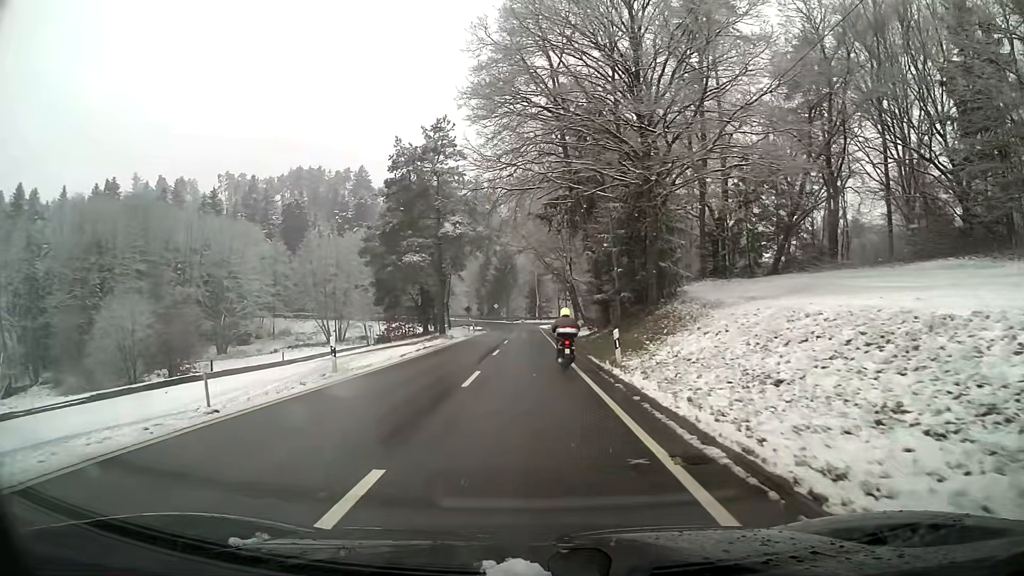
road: tertiary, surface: asphalt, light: Day
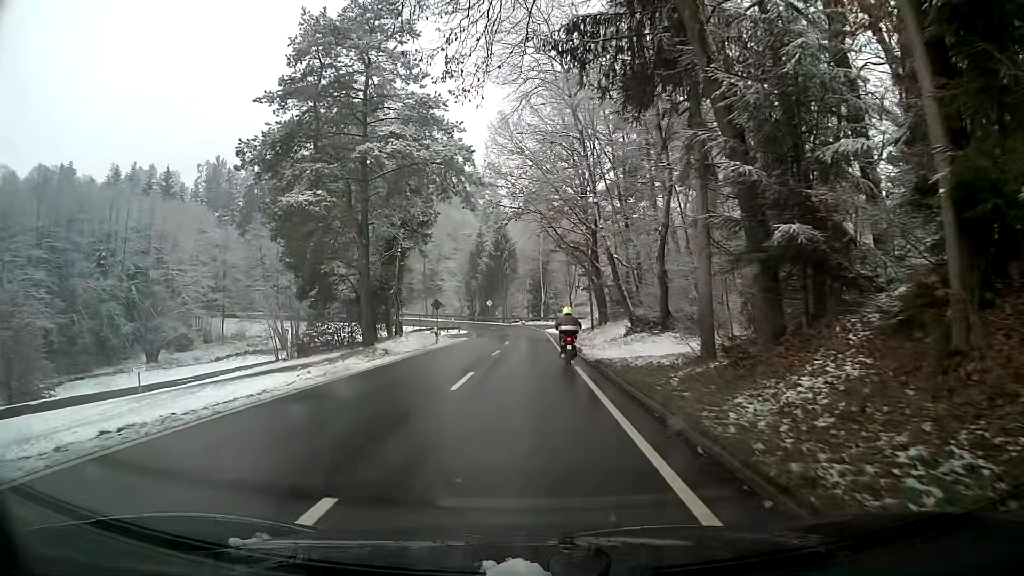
(-0.1, +25.1) m; -1°
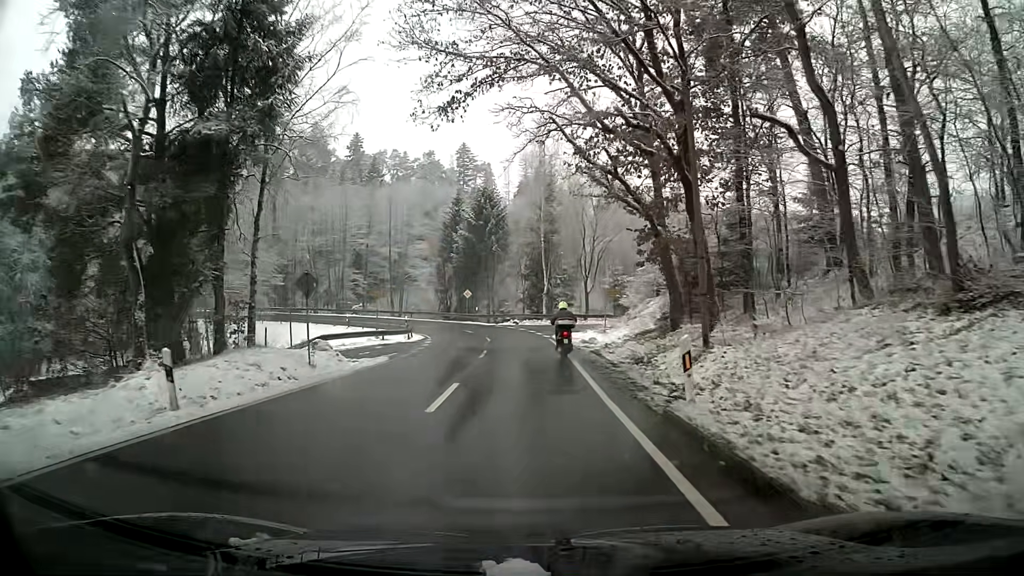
(+0.1, +27.1) m; 0°
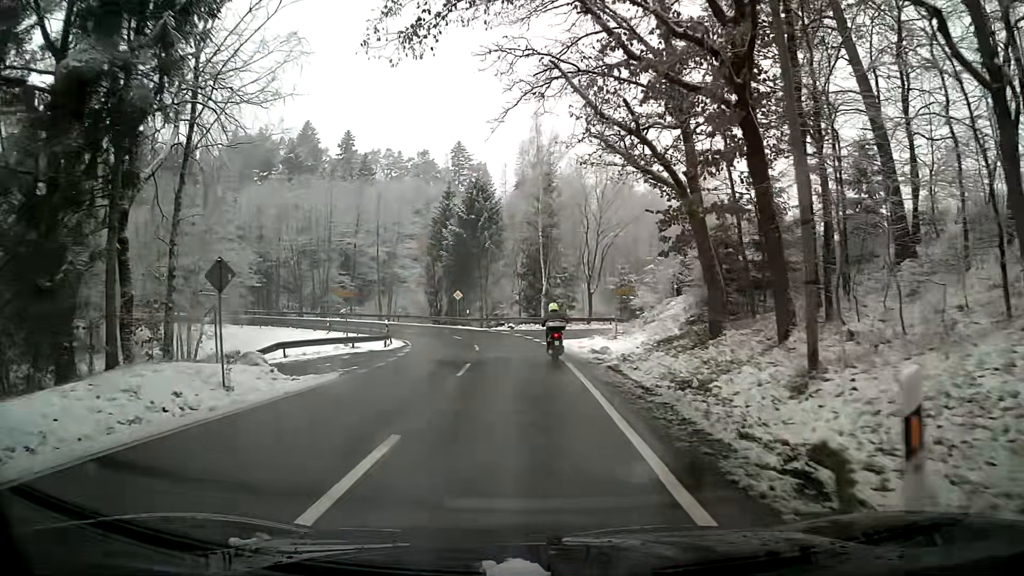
(0.0, +5.7) m; 0°
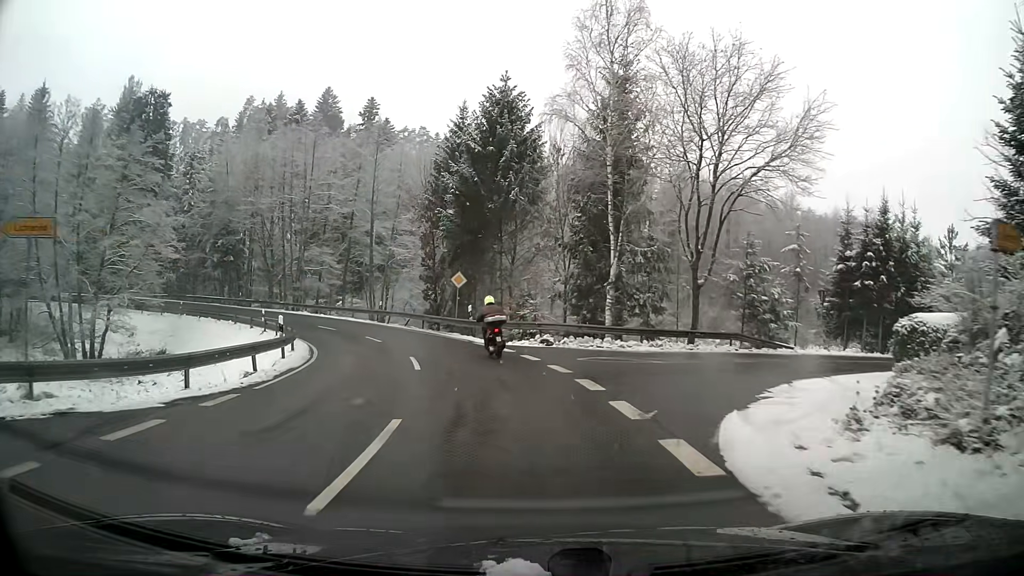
(-0.5, +23.4) m; -4°
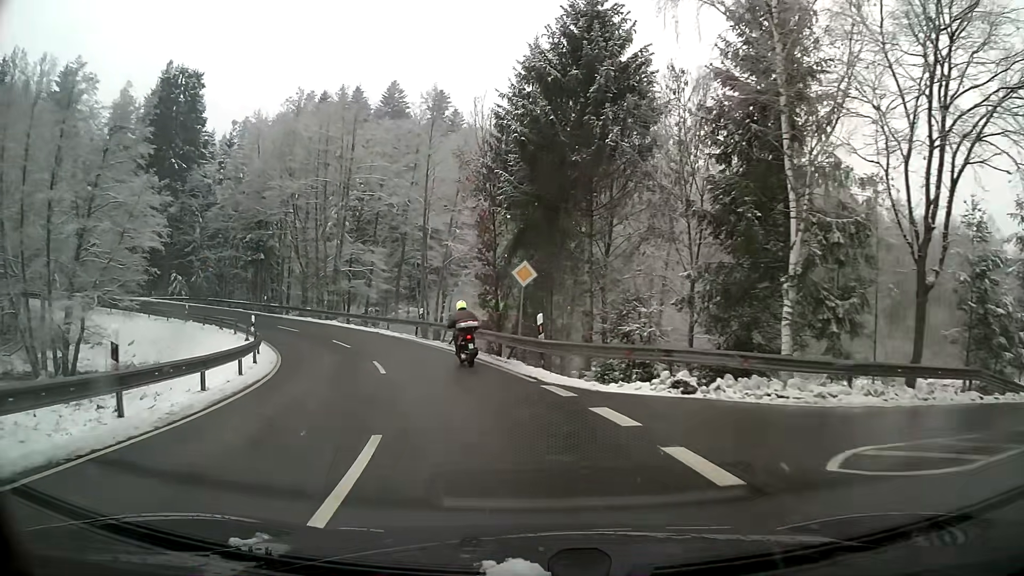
(-0.7, +12.0) m; -7°
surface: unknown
